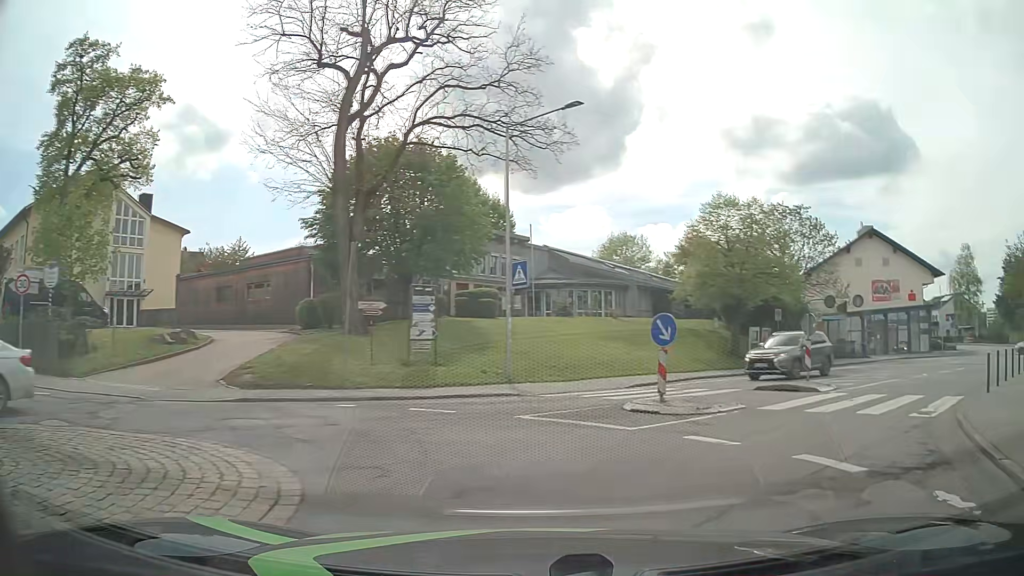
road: tertiary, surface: asphalt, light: Day
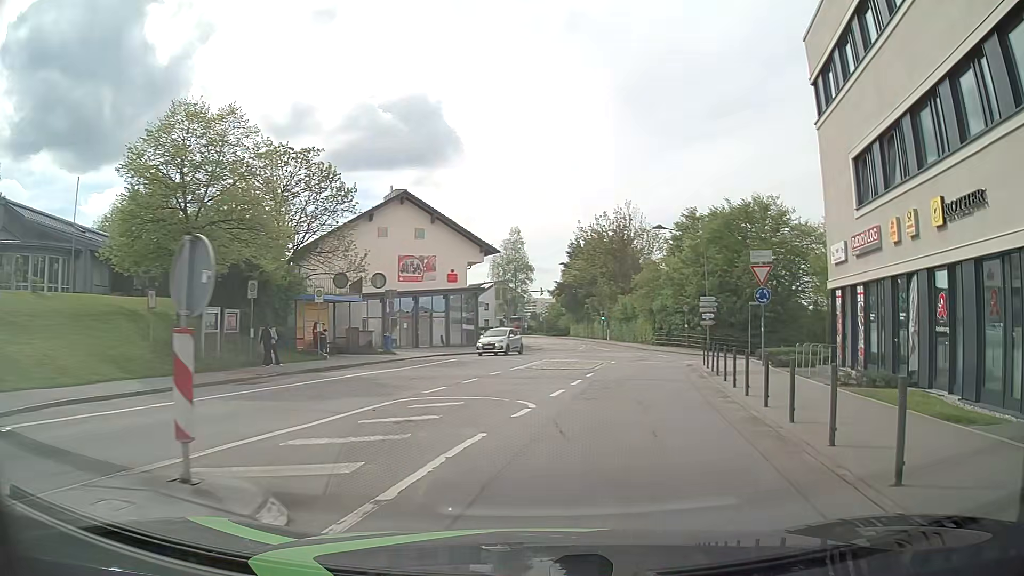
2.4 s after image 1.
(+4.9, +12.6) m; +40°
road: unclassified
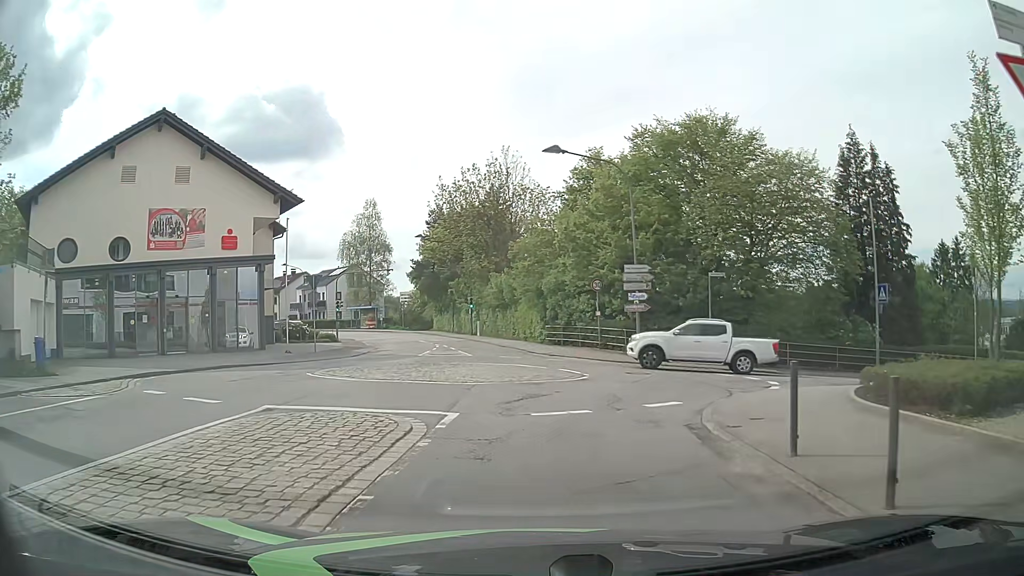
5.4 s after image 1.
(+2.5, +19.2) m; +10°
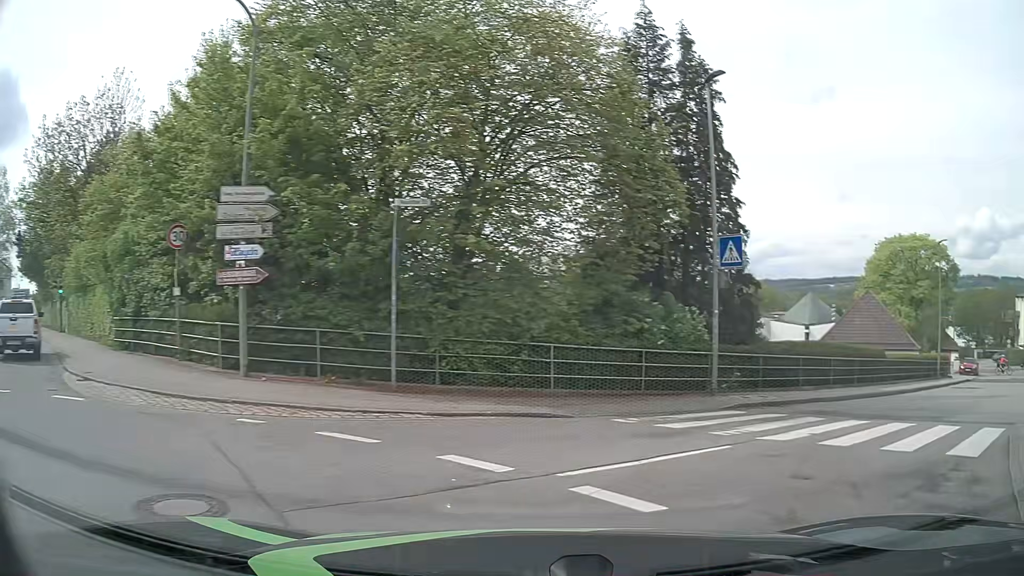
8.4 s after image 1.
(+2.1, +15.1) m; +30°
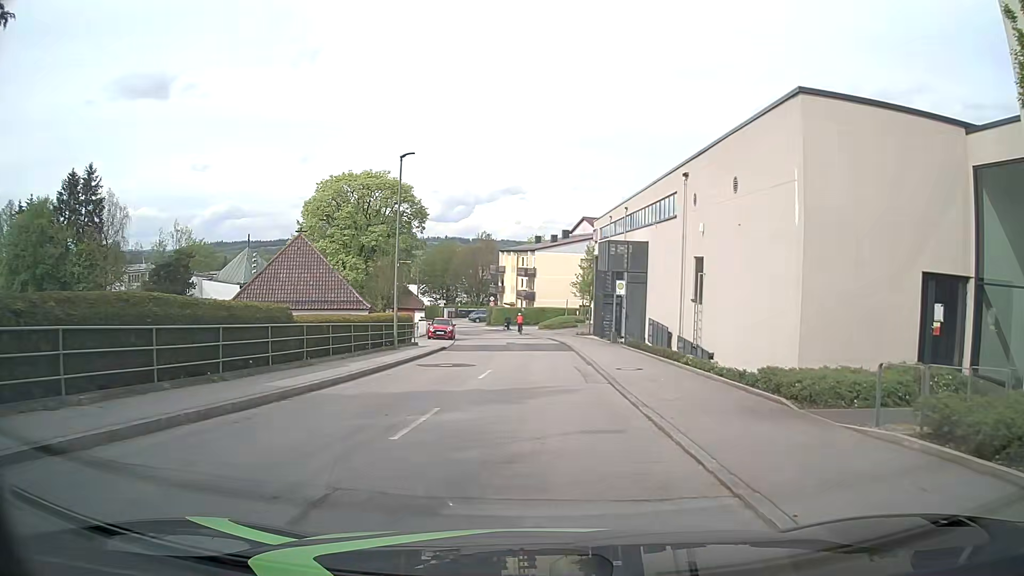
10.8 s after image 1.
(+6.3, +11.3) m; +46°
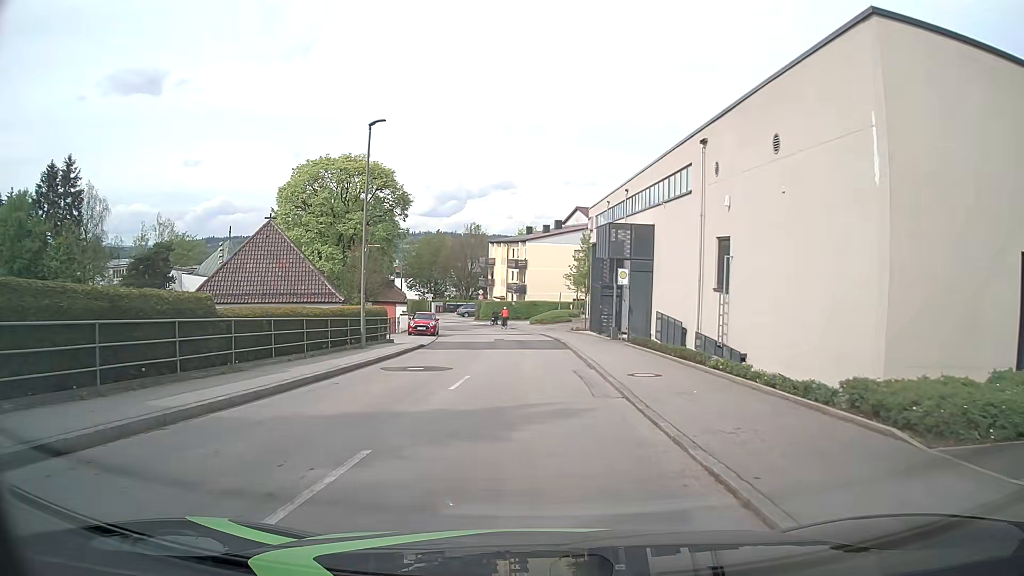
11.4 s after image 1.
(+0.1, +4.1) m; +2°
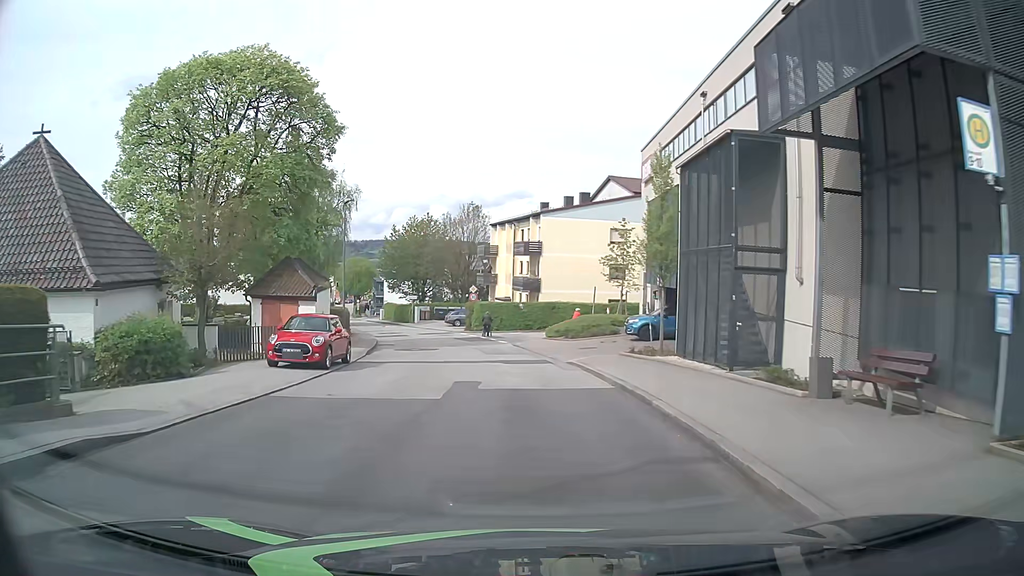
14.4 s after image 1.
(-0.4, +24.0) m; -2°
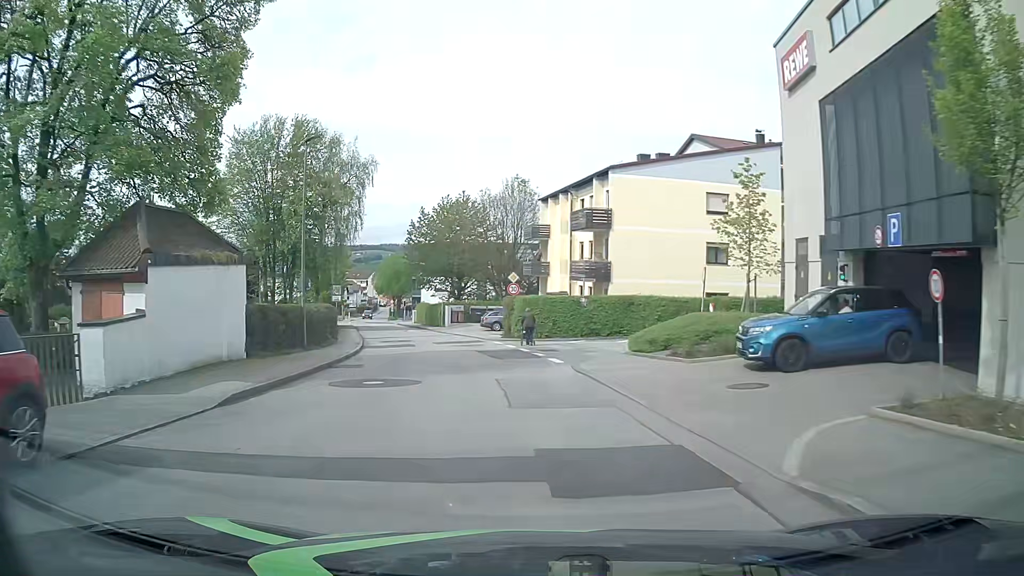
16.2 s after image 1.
(-0.5, +15.4) m; -3°
(-1, +10) (-2, +20) (-4, +30) (-7, +39) (-9, +49) (-13, +58) (-16, +68) (-19, +77) (-22, +87) (-25, +96) m
